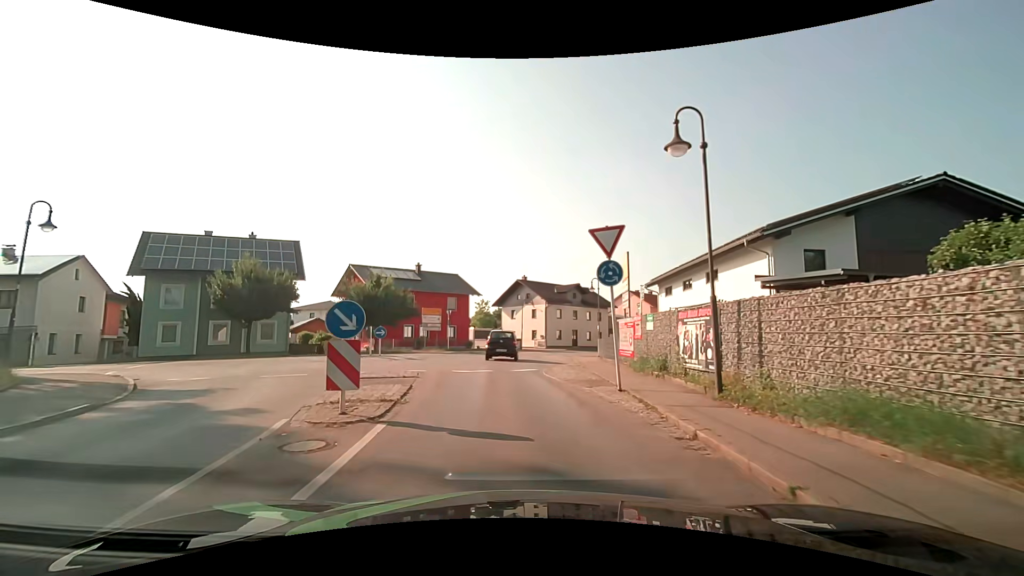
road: secondary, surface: asphalt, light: Day
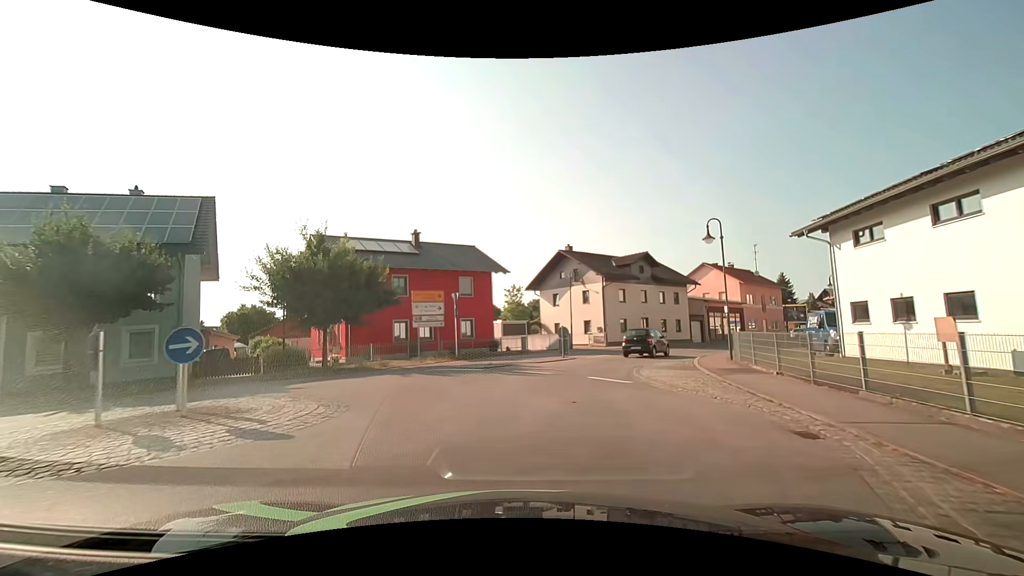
(-0.9, +17.6) m; -5°
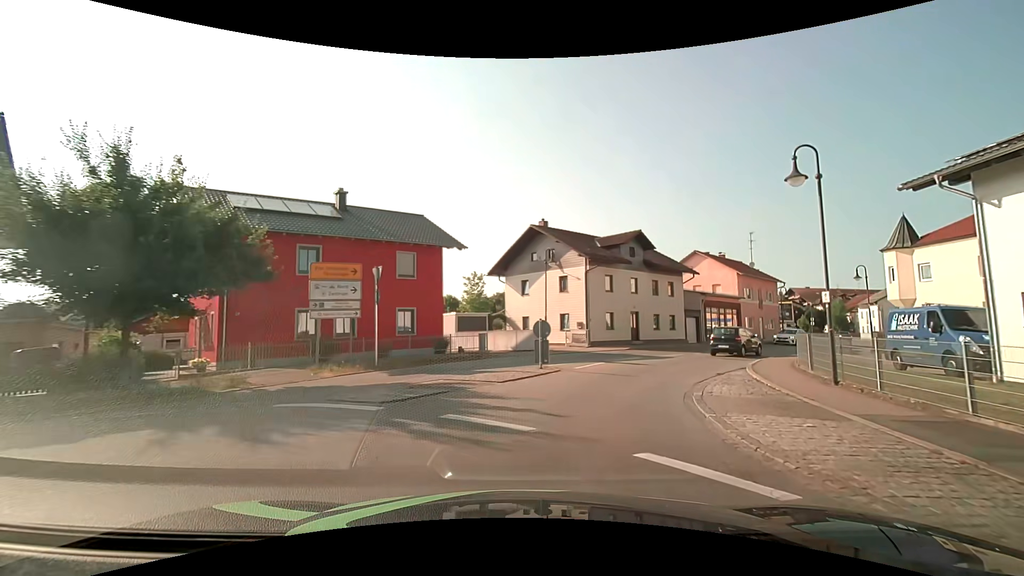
(+0.3, +9.2) m; +5°
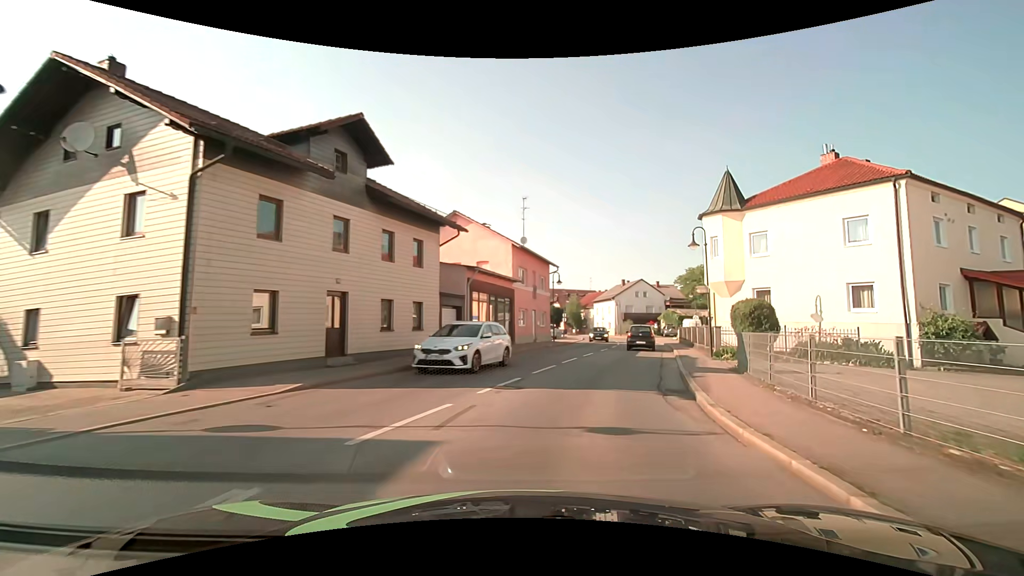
(+4.5, +19.1) m; +27°
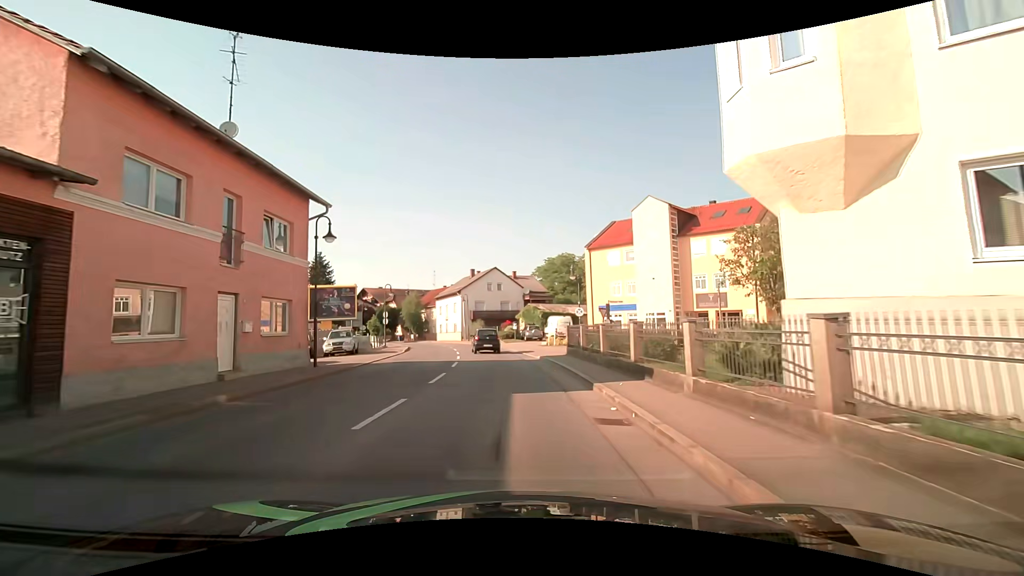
(+4.8, +21.5) m; +18°
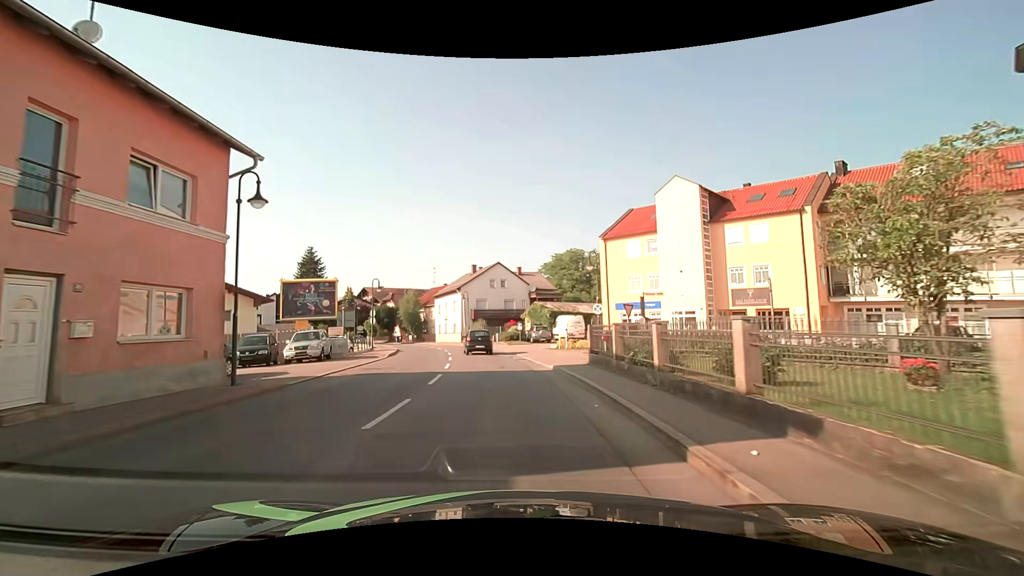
(-0.1, +5.8) m; -1°
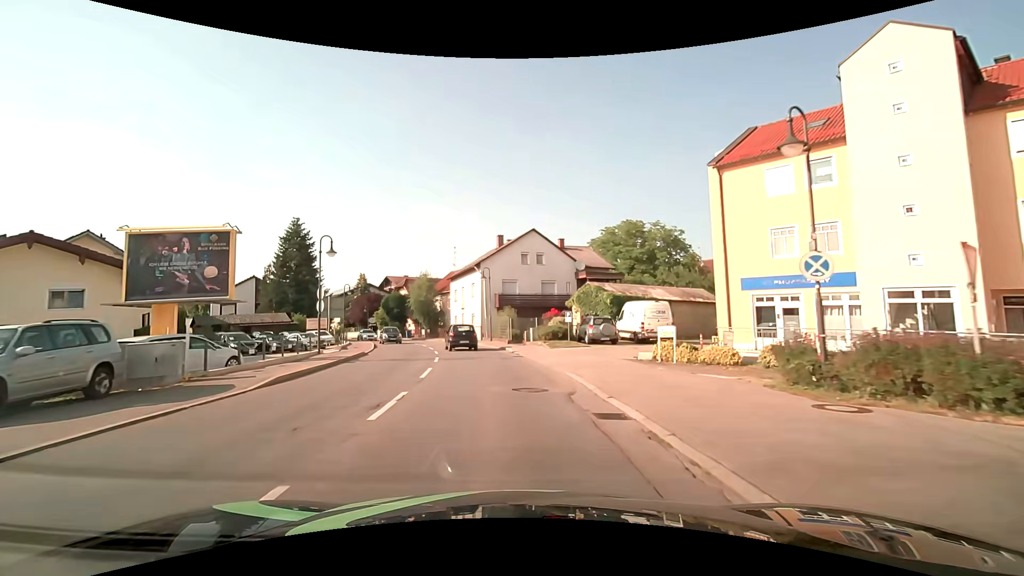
(-0.6, +17.7) m; -3°
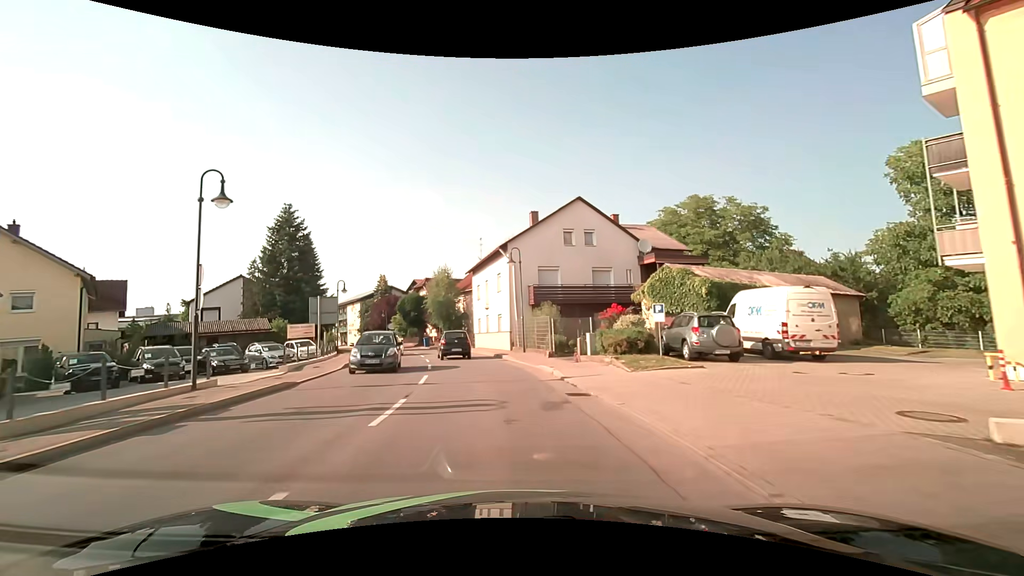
(-0.5, +12.0) m; -5°
(0, +10) (-1, +20) (-3, +30) (-6, +39) (-9, +49) (-13, +58) (-18, +67) (-23, +76) (-28, +84) (-33, +93) m
